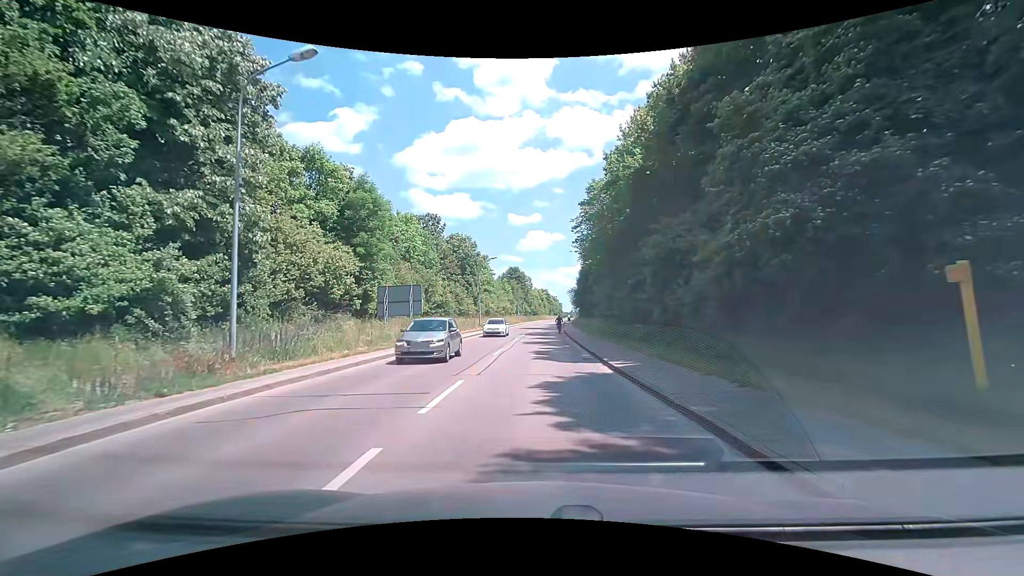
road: tertiary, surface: asphalt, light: Day
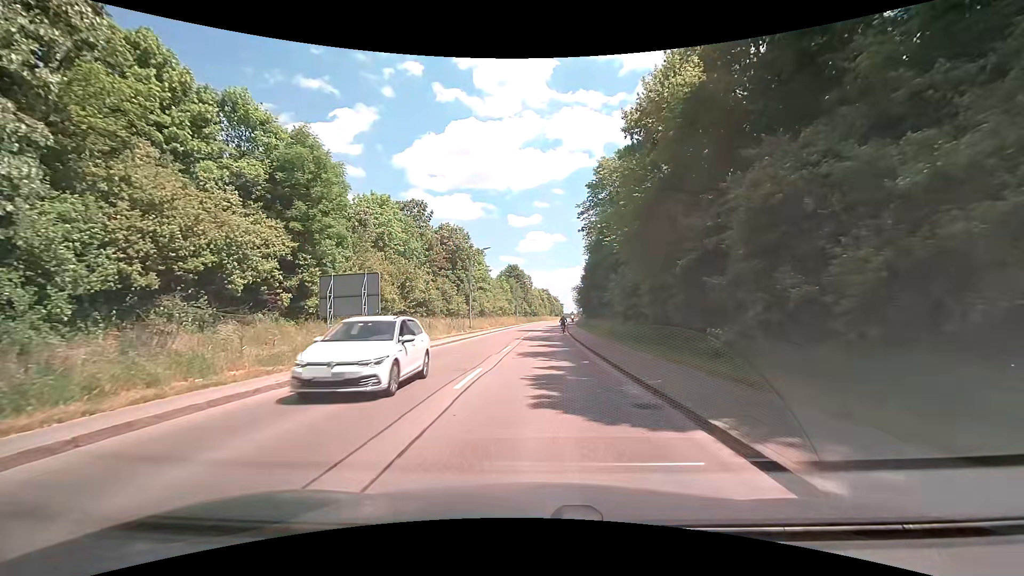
(-0.1, +9.5) m; -2°
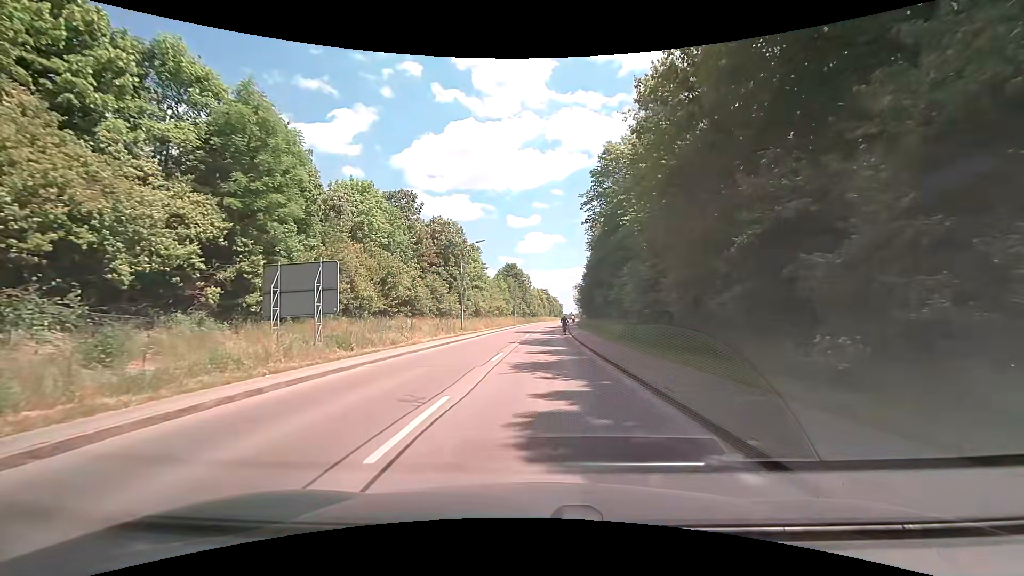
(0.0, +5.2) m; +1°
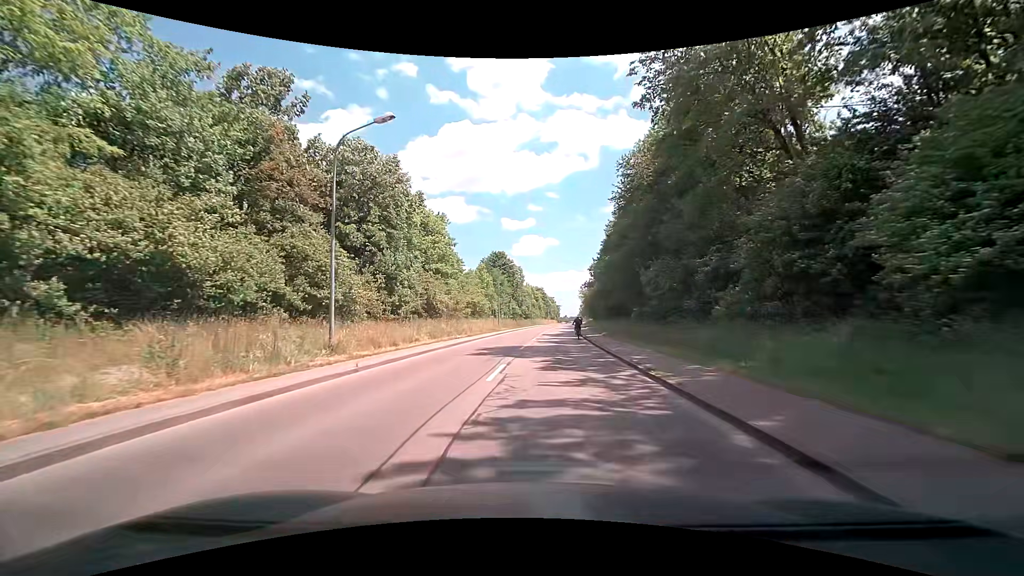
(+0.3, +30.1) m; +1°
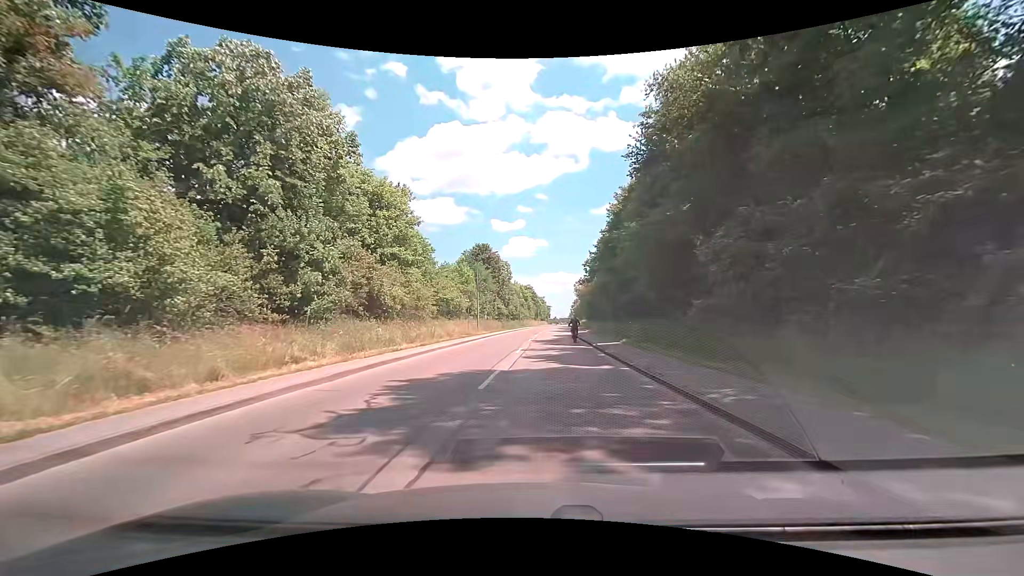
(+0.2, +13.3) m; +2°
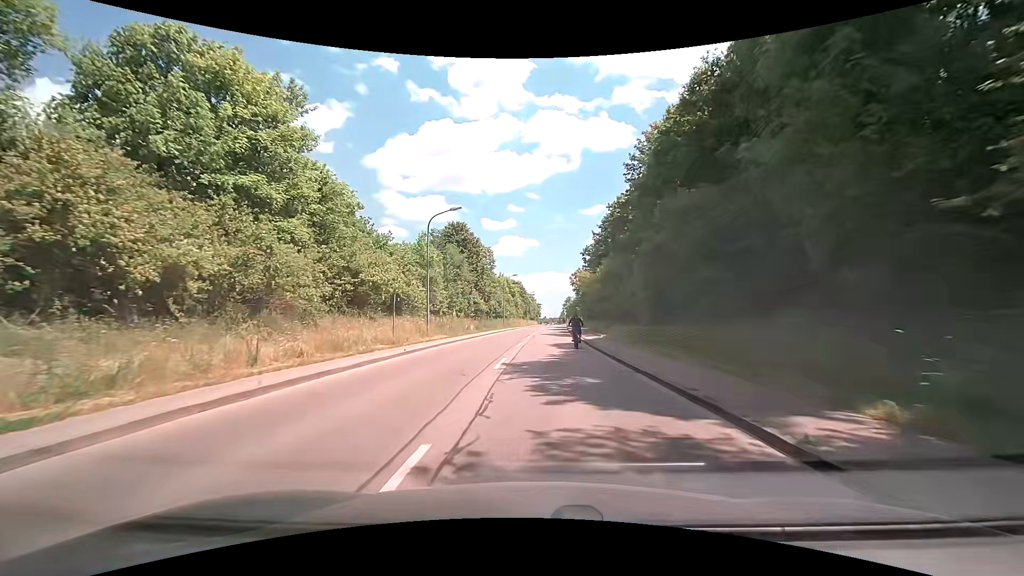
(+0.2, +20.7) m; +1°
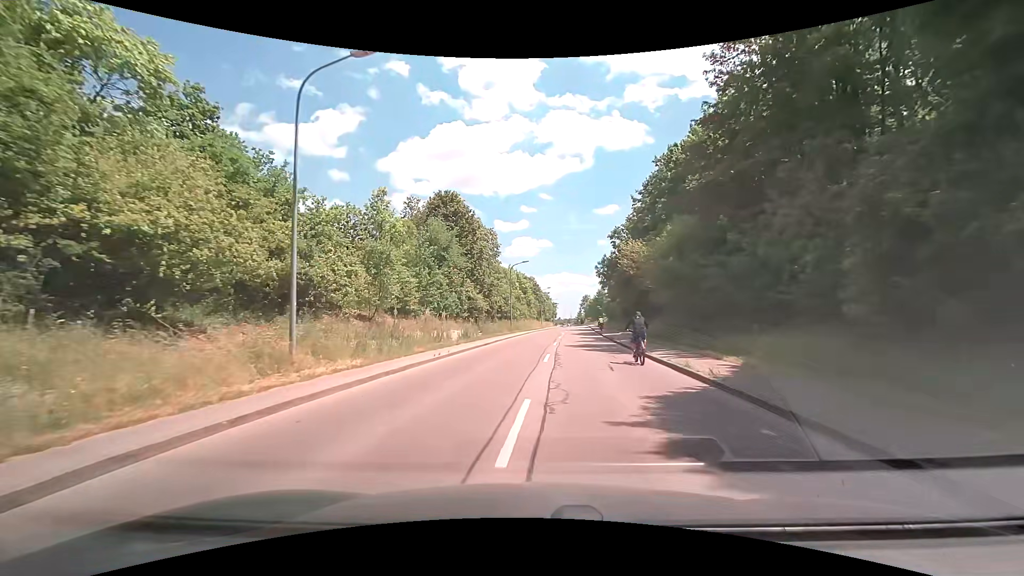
(-0.3, +20.7) m; -2°
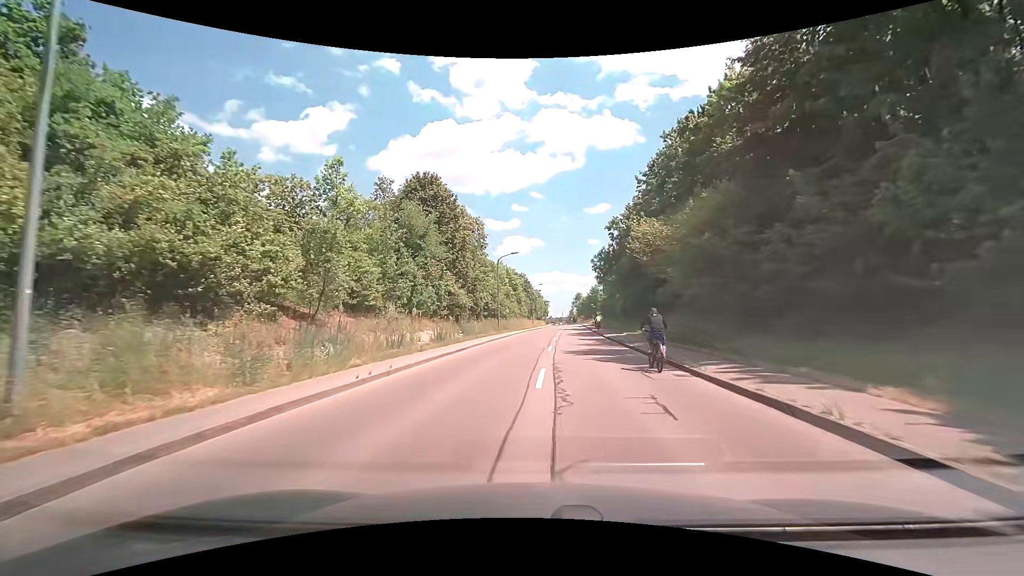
(+0.1, +6.9) m; +1°
(0, +10) (0, +20) (+1, +30) (+1, +40) (+2, +50) (+3, +60) (+3, +70) (+4, +80) (+6, +90) (+7, +100) m
